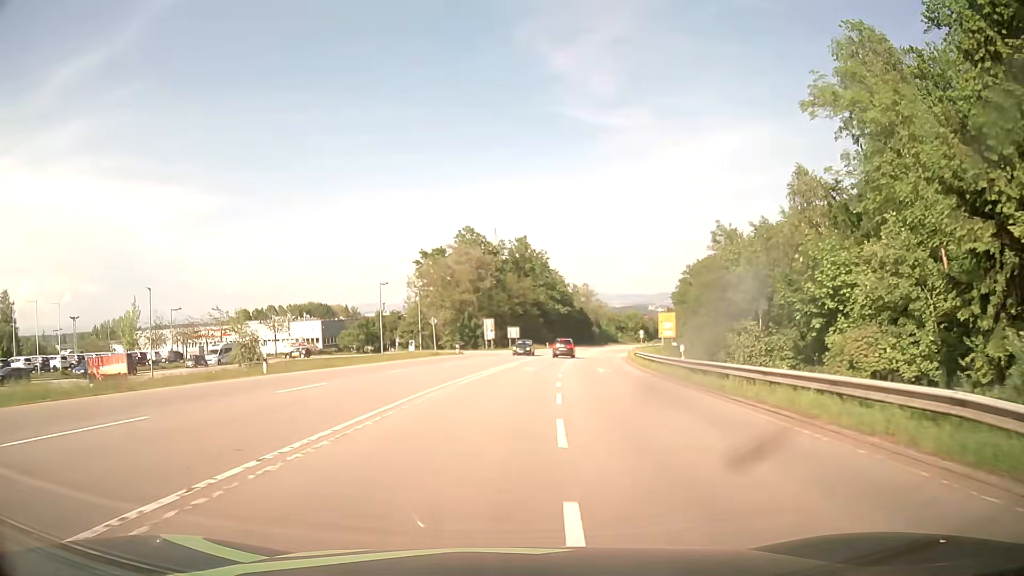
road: secondary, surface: asphalt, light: Day
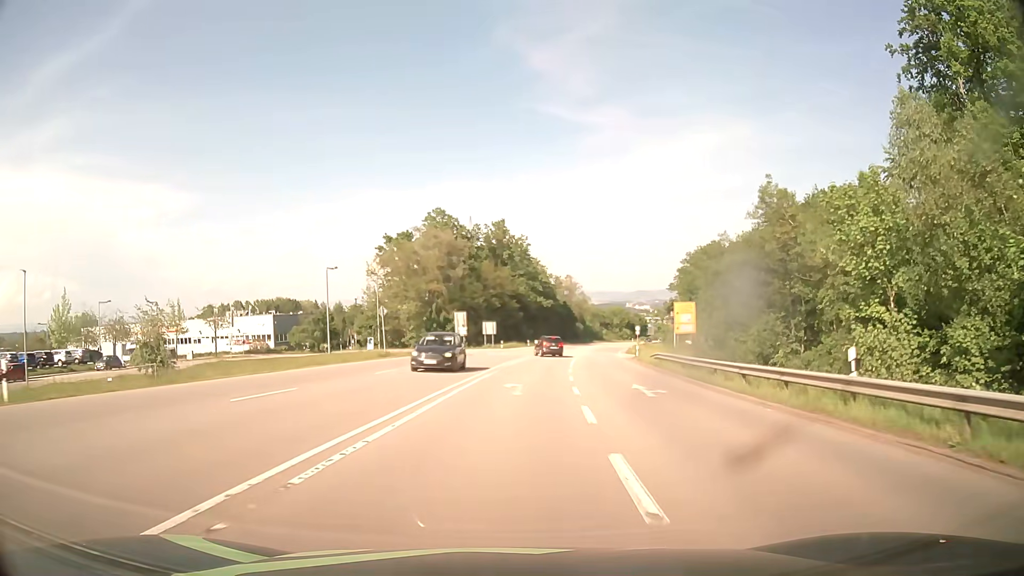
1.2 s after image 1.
(+0.3, +15.2) m; +2°
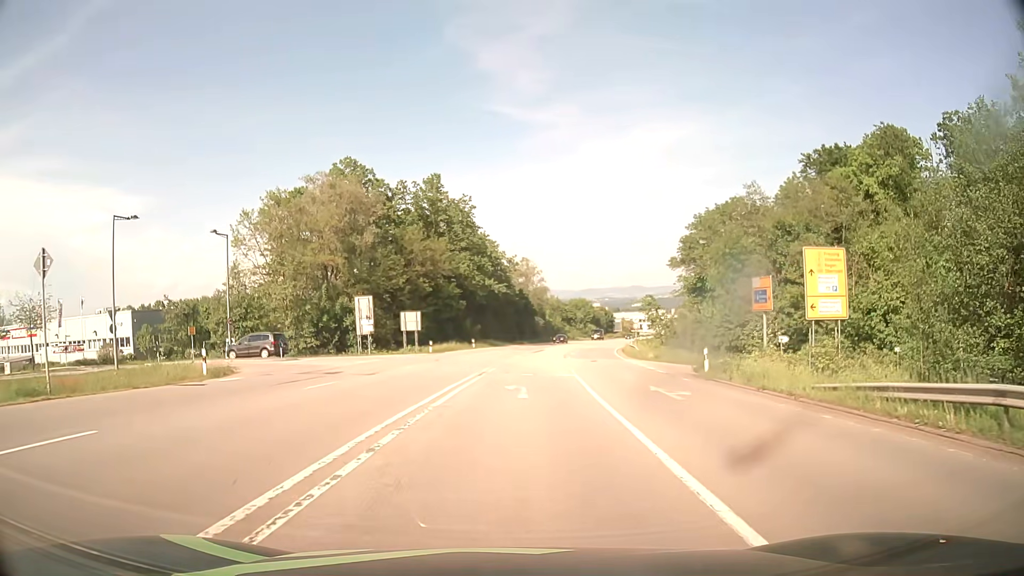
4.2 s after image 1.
(+1.5, +31.9) m; +5°
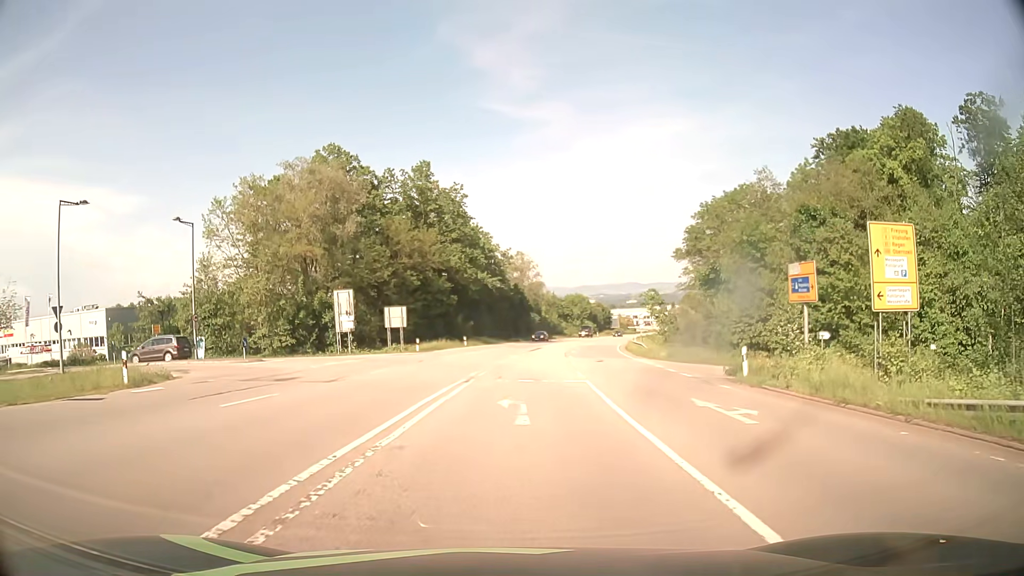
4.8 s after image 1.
(0.0, +5.0) m; 0°
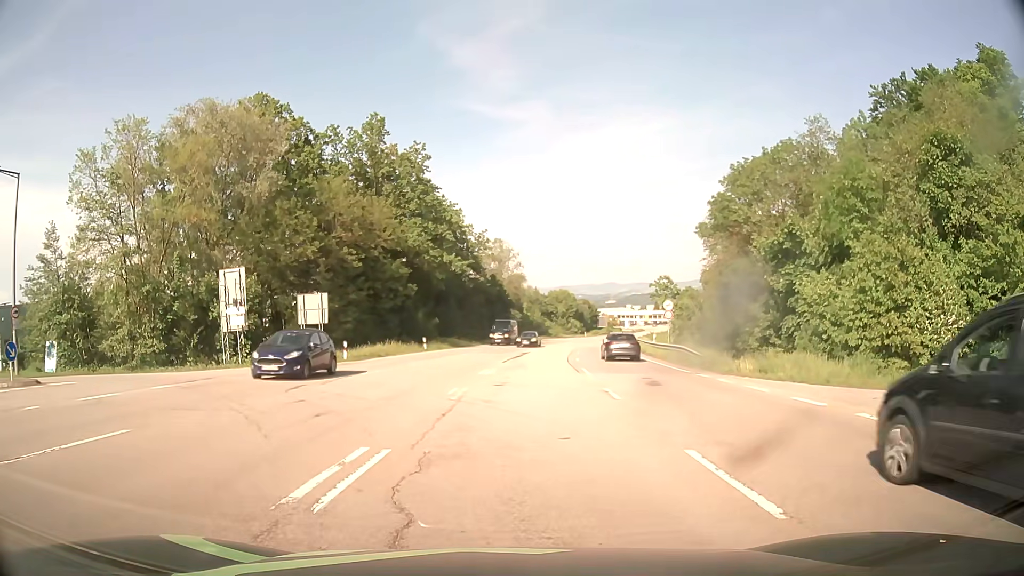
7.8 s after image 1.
(+0.4, +17.0) m; +2°
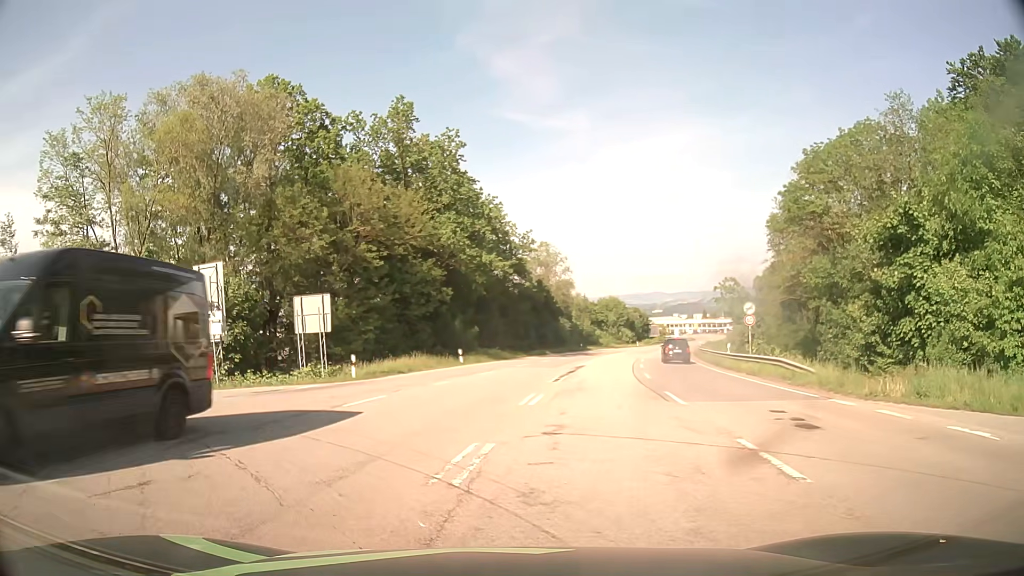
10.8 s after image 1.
(0.0, +7.5) m; -4°
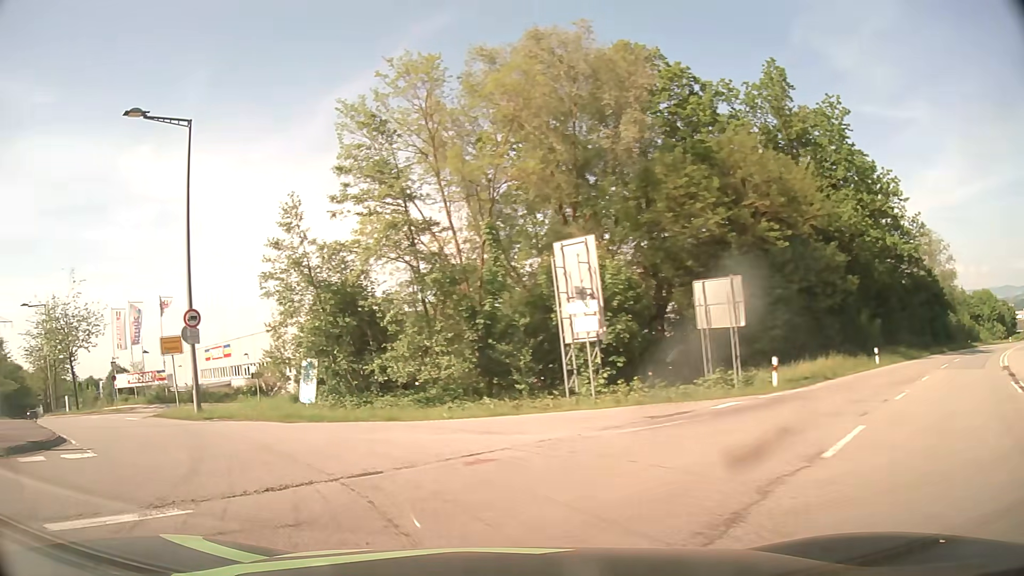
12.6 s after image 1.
(-1.9, +6.8) m; -32°
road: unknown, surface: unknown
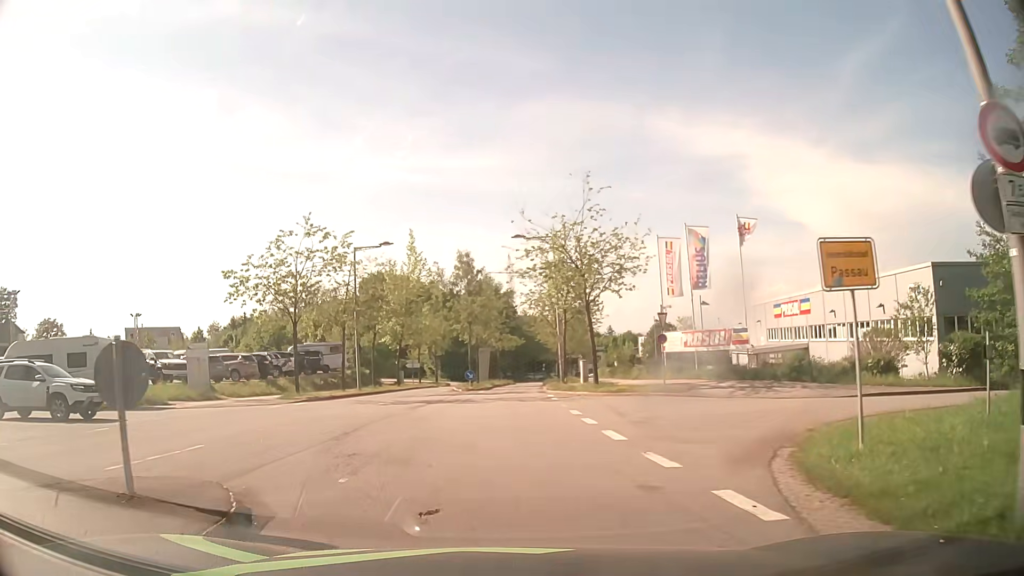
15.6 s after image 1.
(-8.2, +14.2) m; -47°
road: residential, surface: asphalt
(0, +10) (0, +20) (0, +30) (0, +40) (+1, +50) (+2, +60) (+2, +70) (+4, +80) (+5, +90) (+7, +100) m
